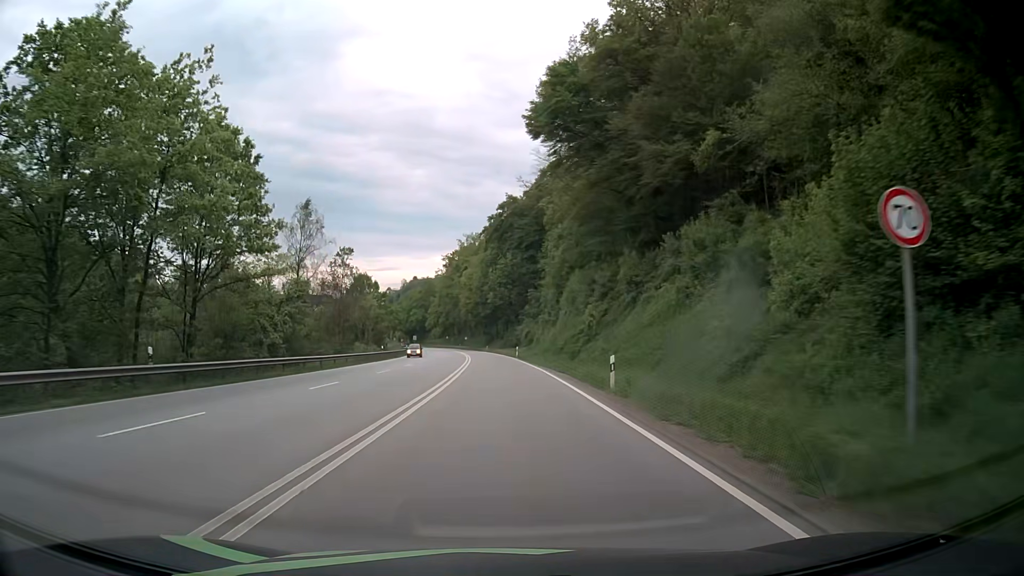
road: primary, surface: asphalt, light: Day
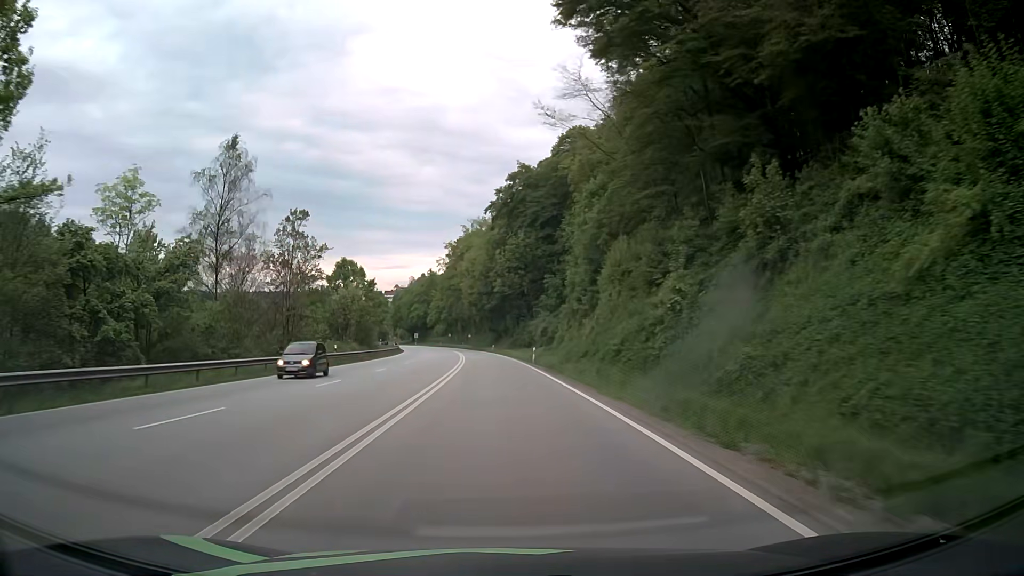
(-0.1, +22.6) m; 0°
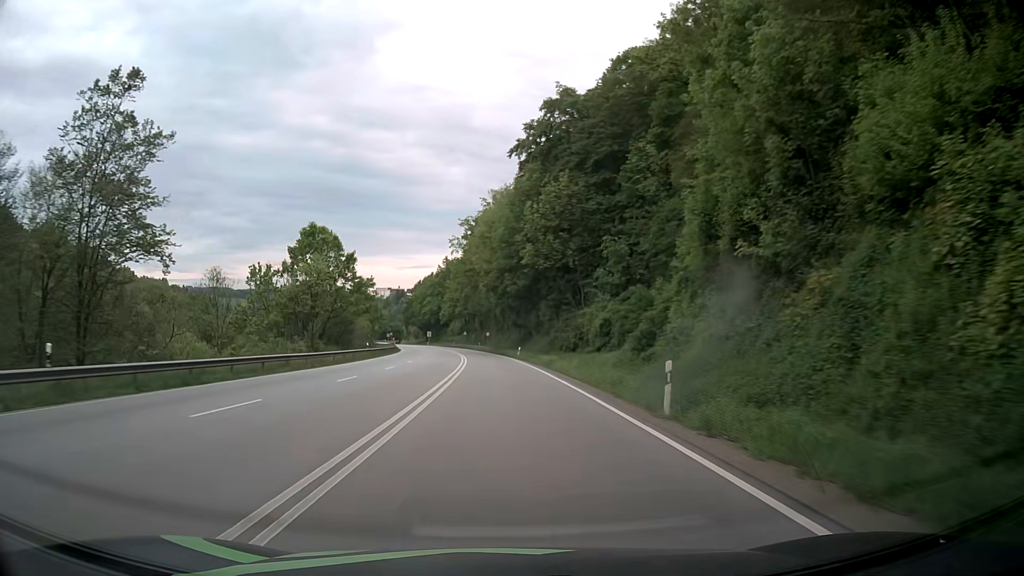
(-1.0, +33.9) m; -3°
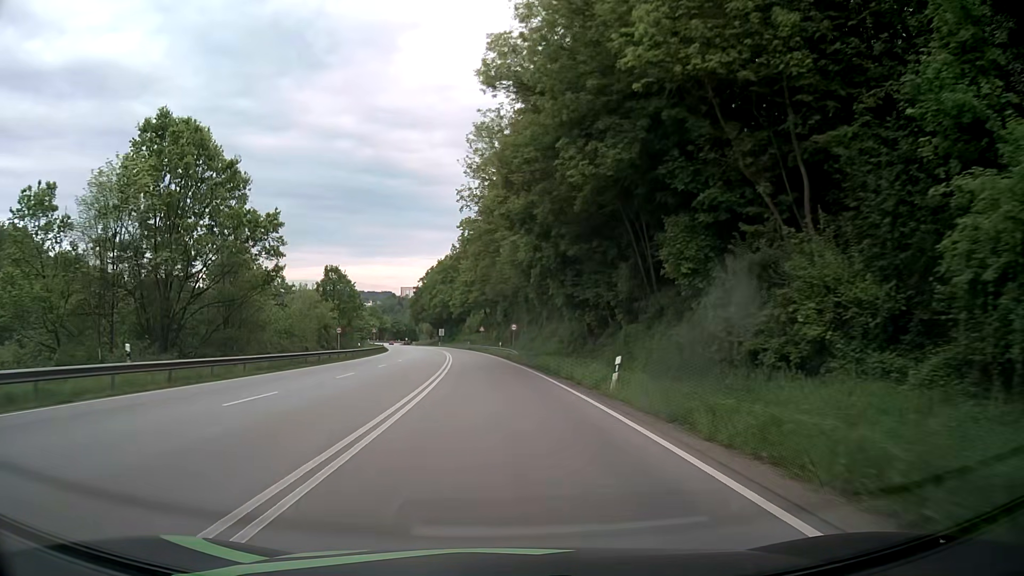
(-0.7, +45.2) m; -2°
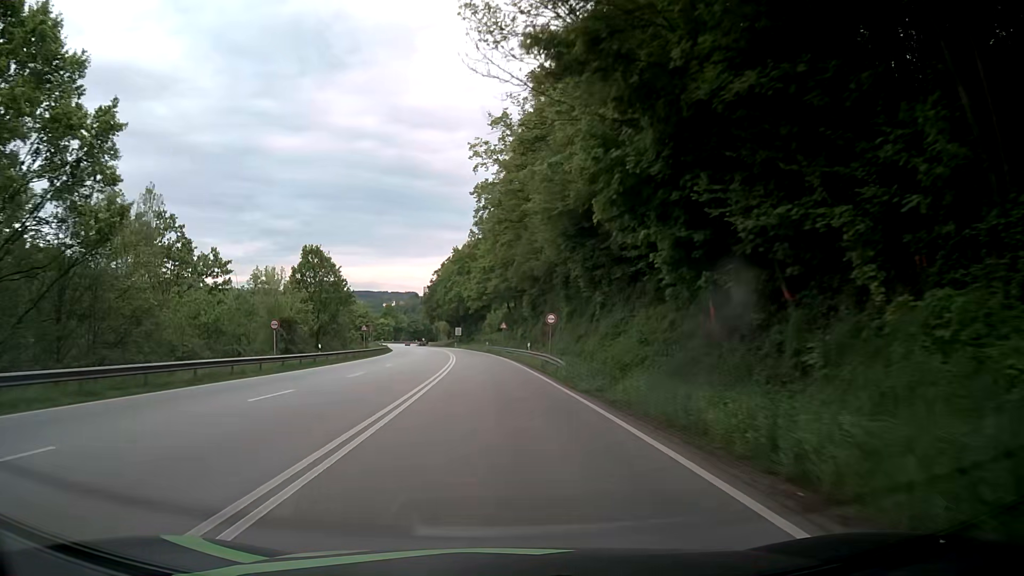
(-0.4, +22.2) m; -2°
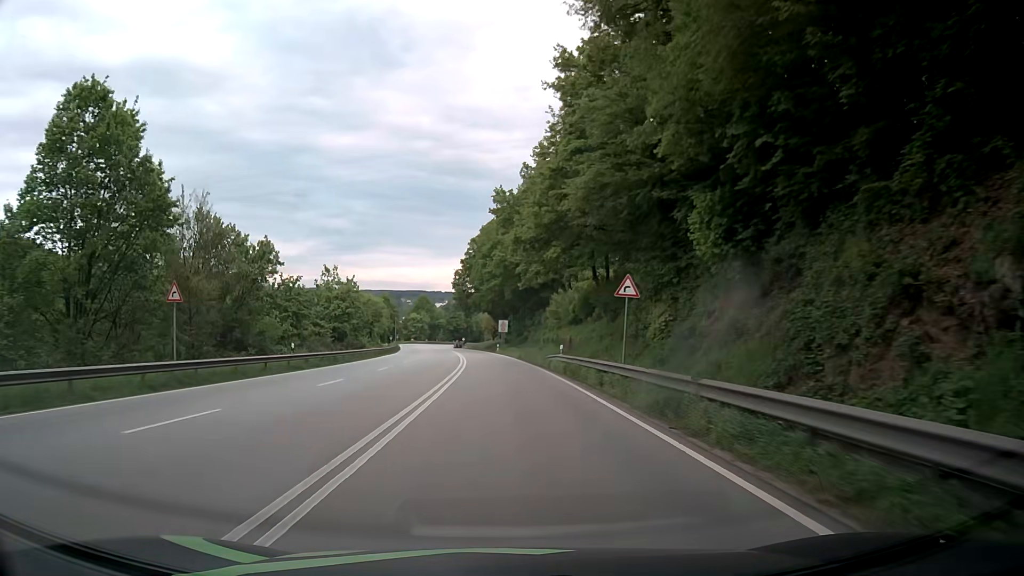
(-2.2, +53.9) m; -5°
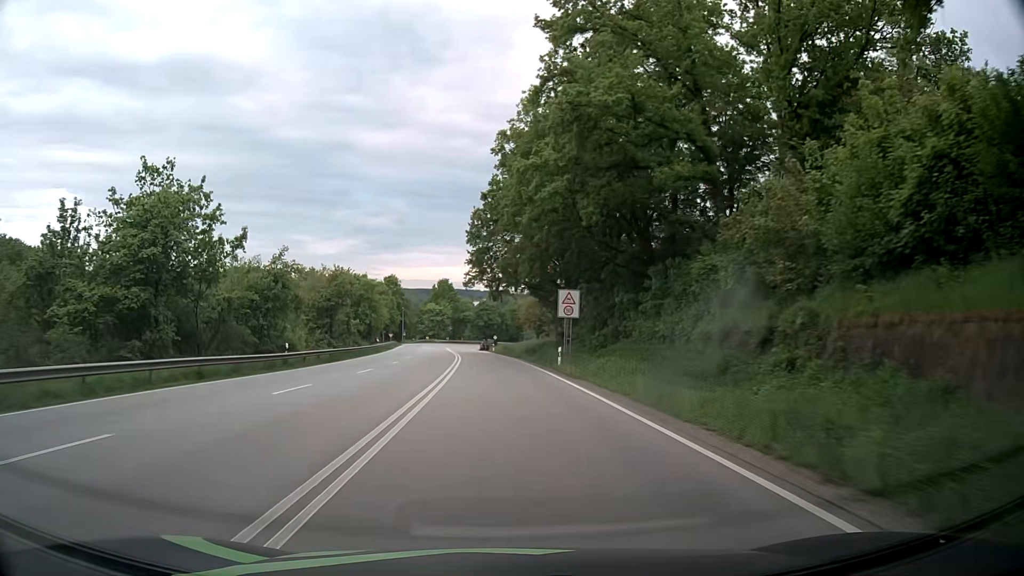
(-1.6, +51.9) m; -3°
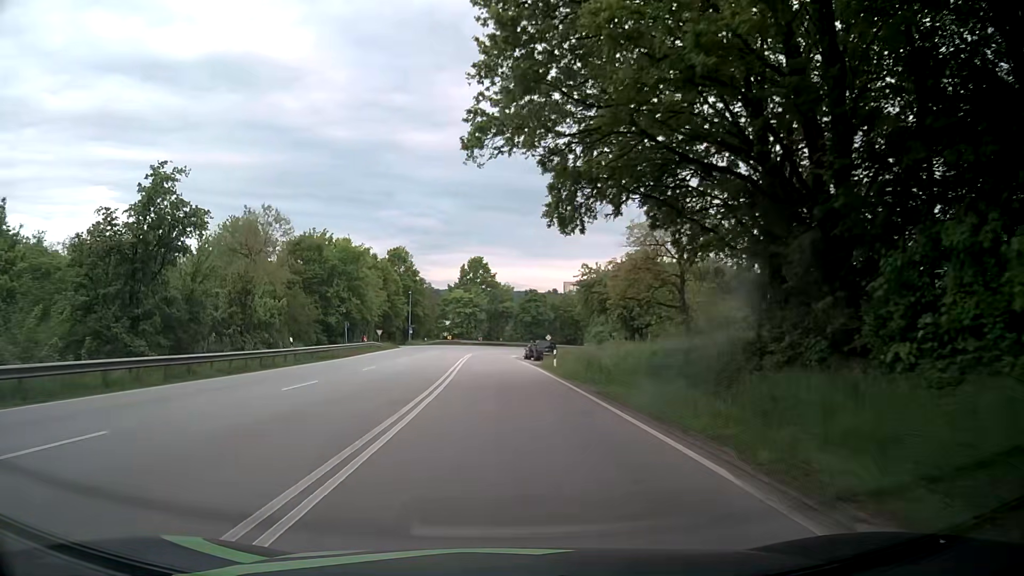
(-1.5, +47.2) m; -4°
(0, +10) (0, +20) (-1, +30) (-1, +40) (-1, +50) (-2, +60) (-2, +70) (-2, +80) (-1, +90) (+1, +100) m
